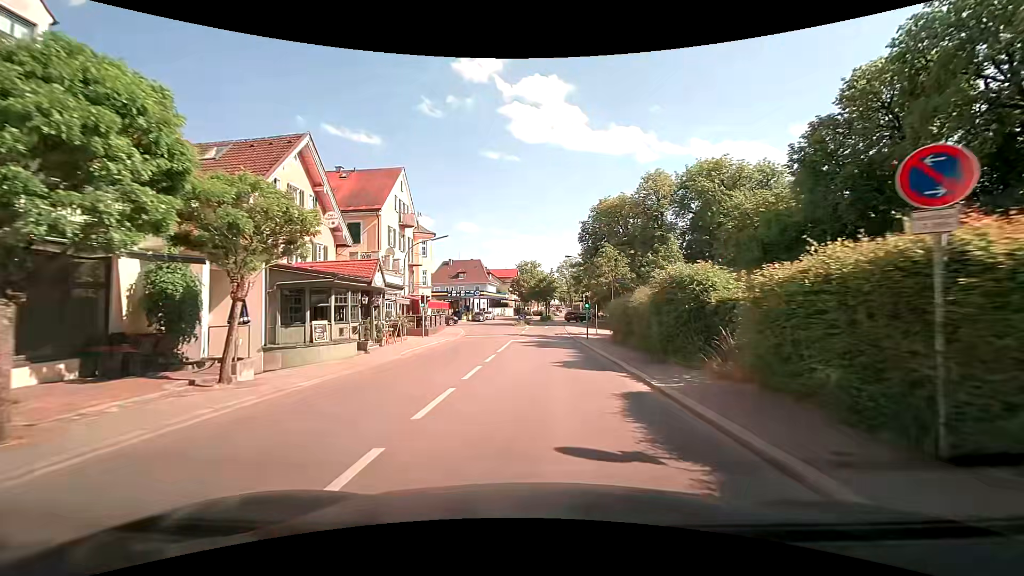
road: secondary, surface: asphalt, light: Day
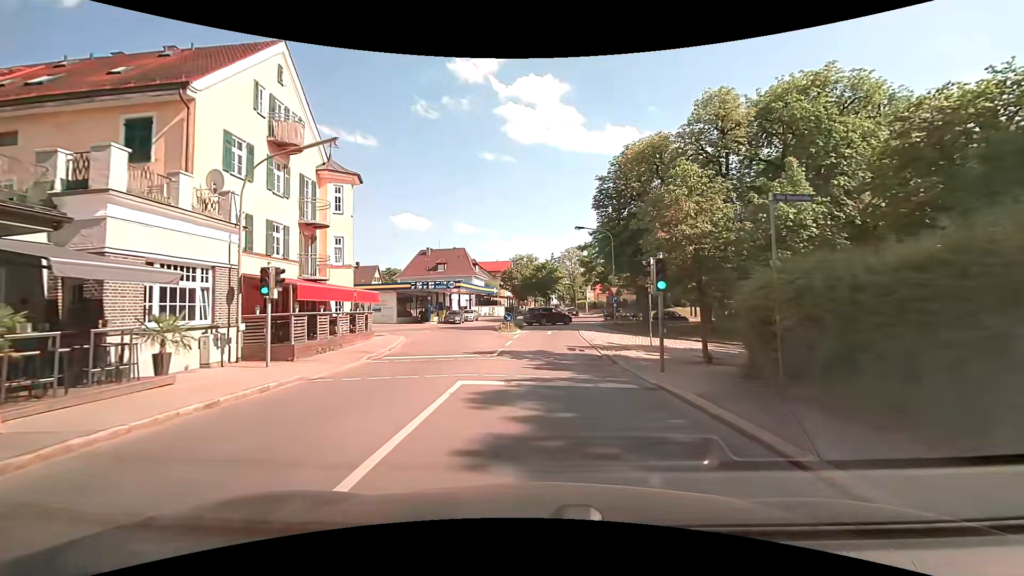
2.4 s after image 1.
(+0.3, +19.9) m; +1°
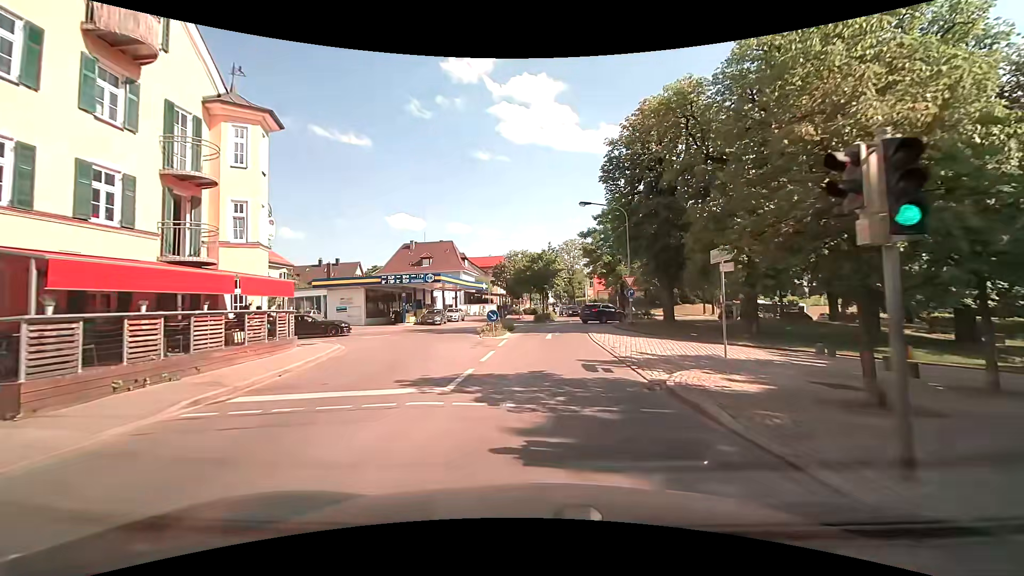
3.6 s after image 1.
(+0.1, +8.6) m; +1°
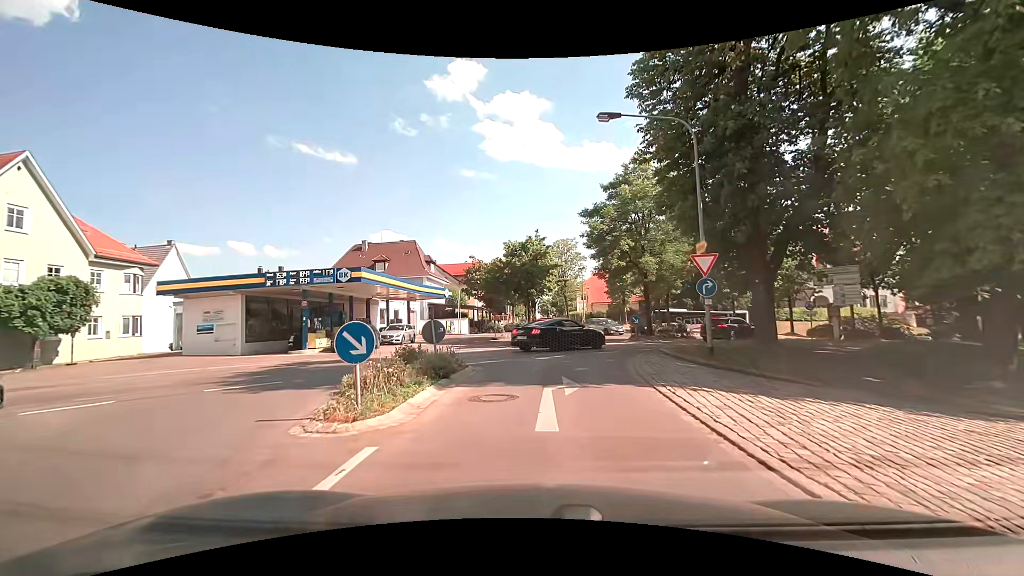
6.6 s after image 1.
(+0.3, +16.5) m; +2°
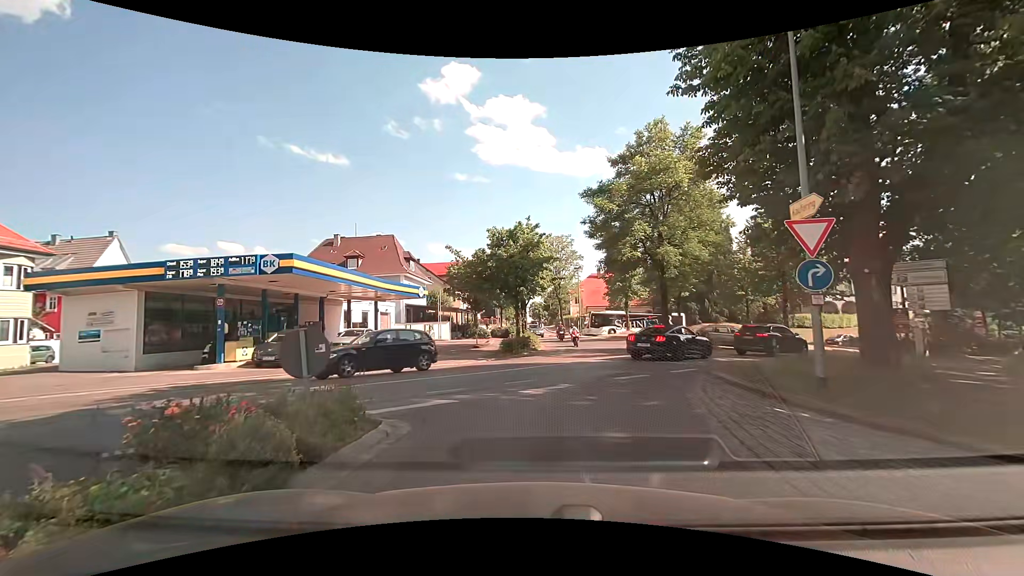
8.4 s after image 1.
(0.0, +6.5) m; +2°
